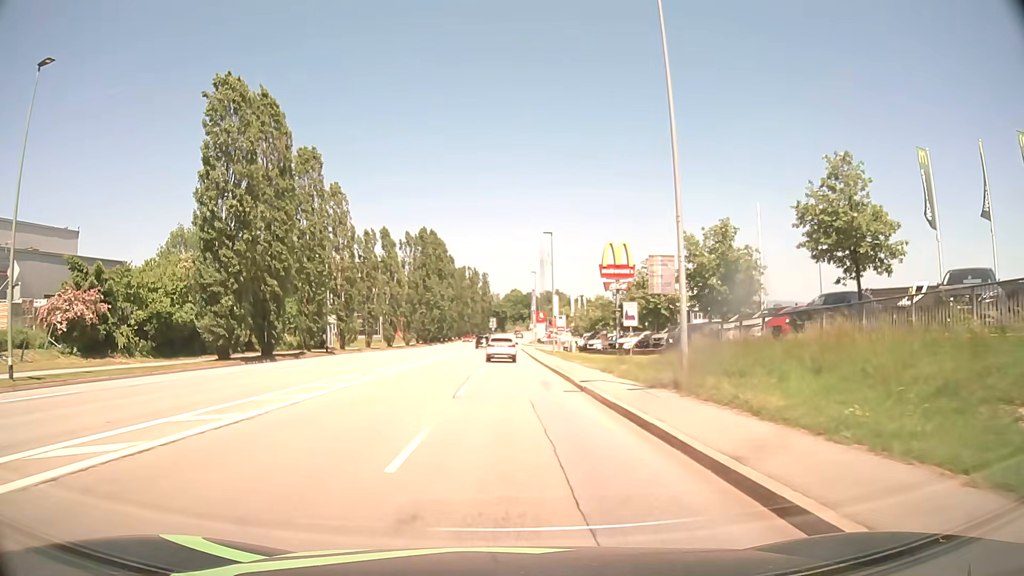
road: tertiary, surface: asphalt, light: Day
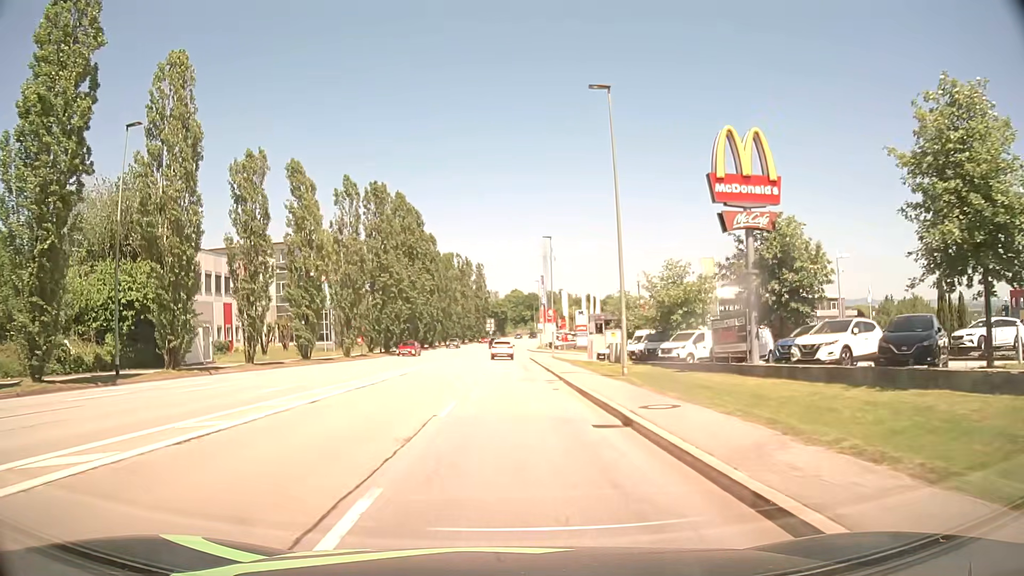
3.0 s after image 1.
(+0.2, +33.7) m; 0°
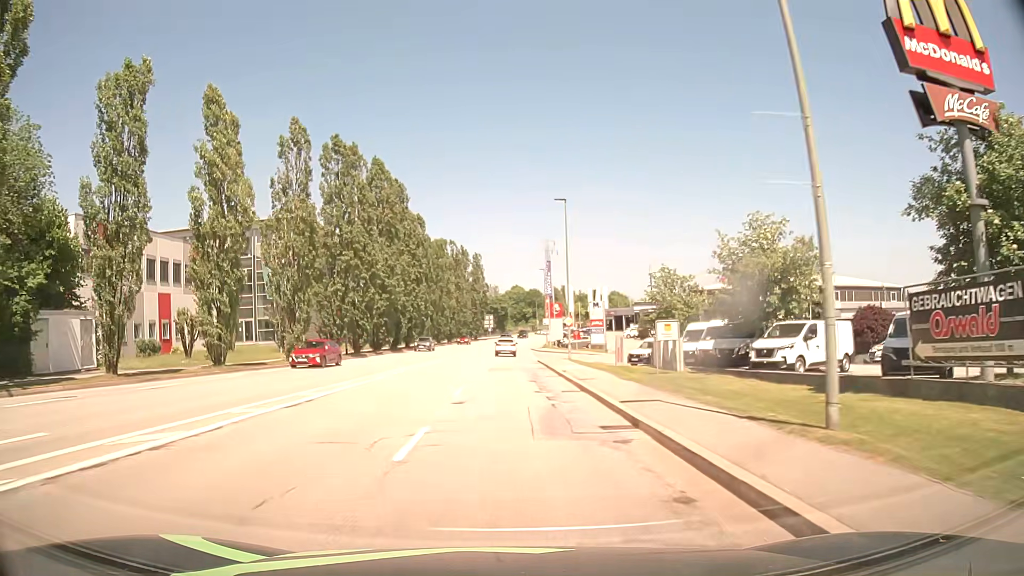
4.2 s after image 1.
(+0.1, +14.7) m; 0°
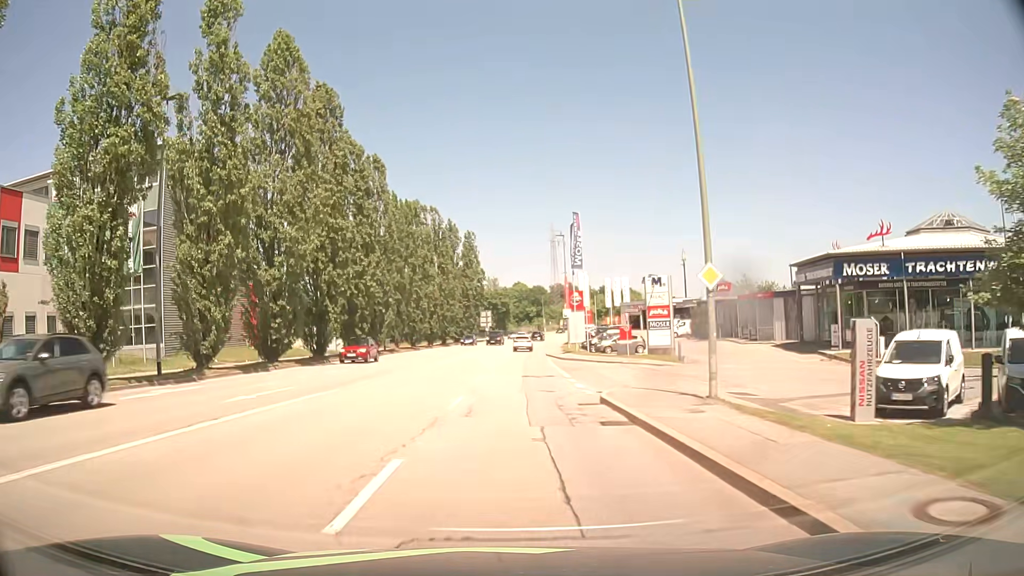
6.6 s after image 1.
(+0.2, +29.8) m; 0°
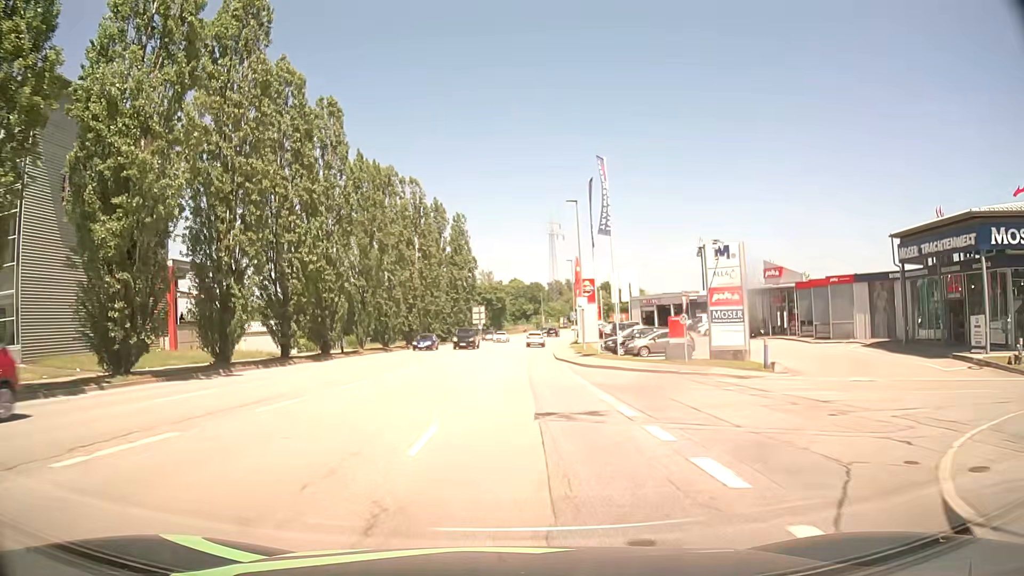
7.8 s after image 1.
(0.0, +14.8) m; 0°
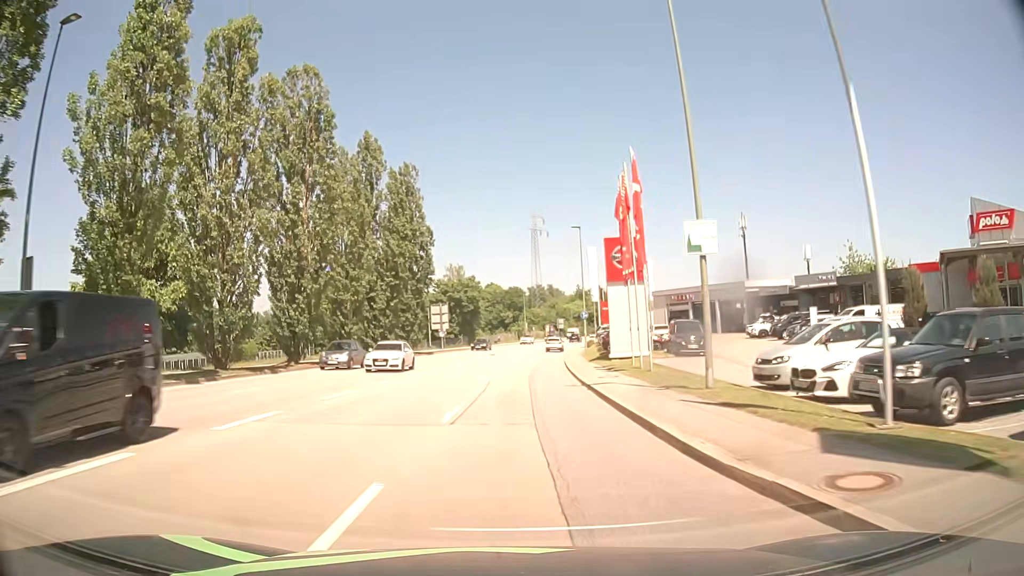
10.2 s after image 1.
(+0.5, +31.9) m; +2°
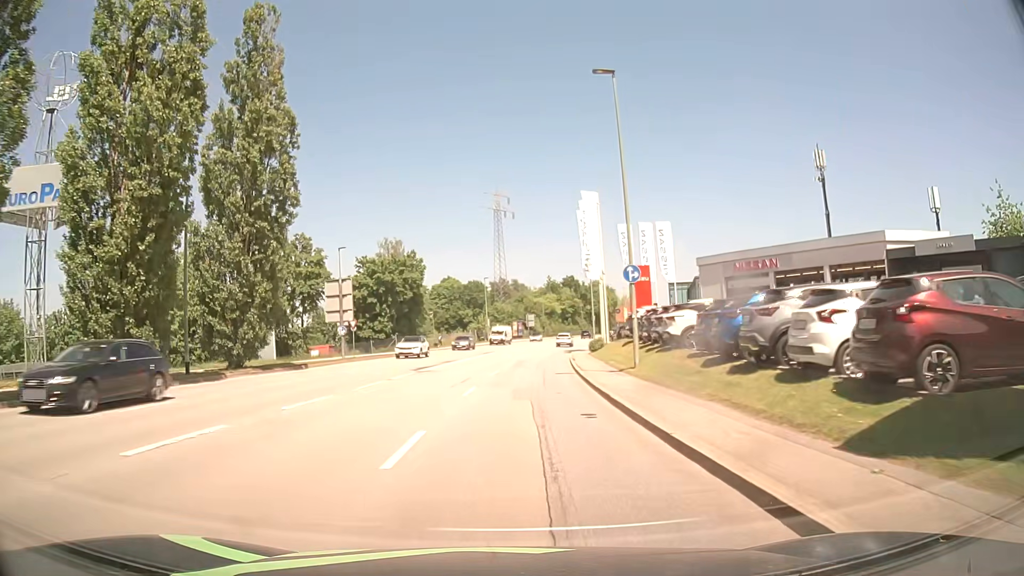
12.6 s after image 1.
(+0.7, +32.4) m; +3°
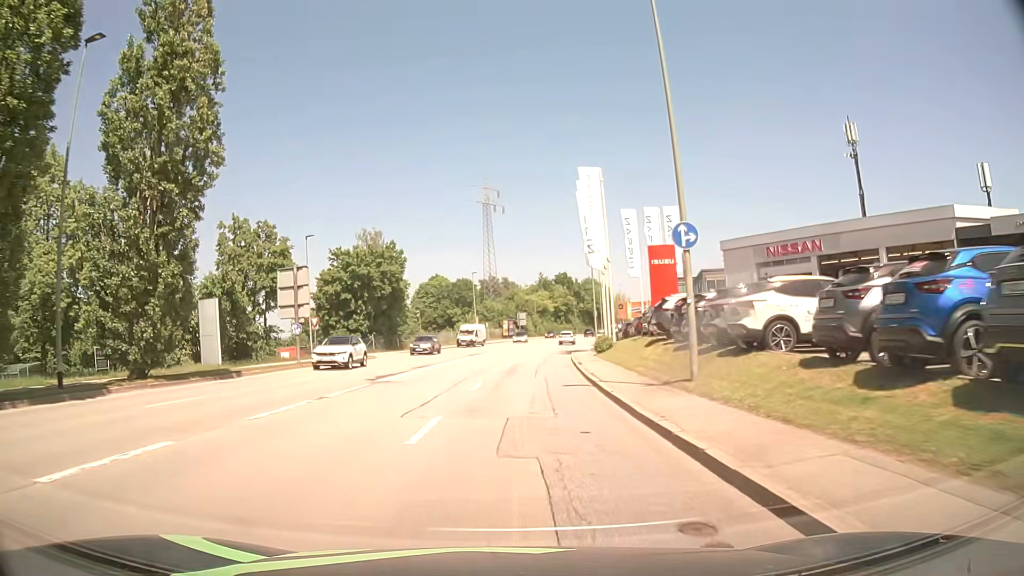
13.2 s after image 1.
(+0.1, +7.7) m; +1°
(0, +10) (0, +20) (+1, +30) (+1, +40) (+2, +50) (+3, +60) (+5, +70) (+6, +80) (+8, +90) (+10, +99) m
